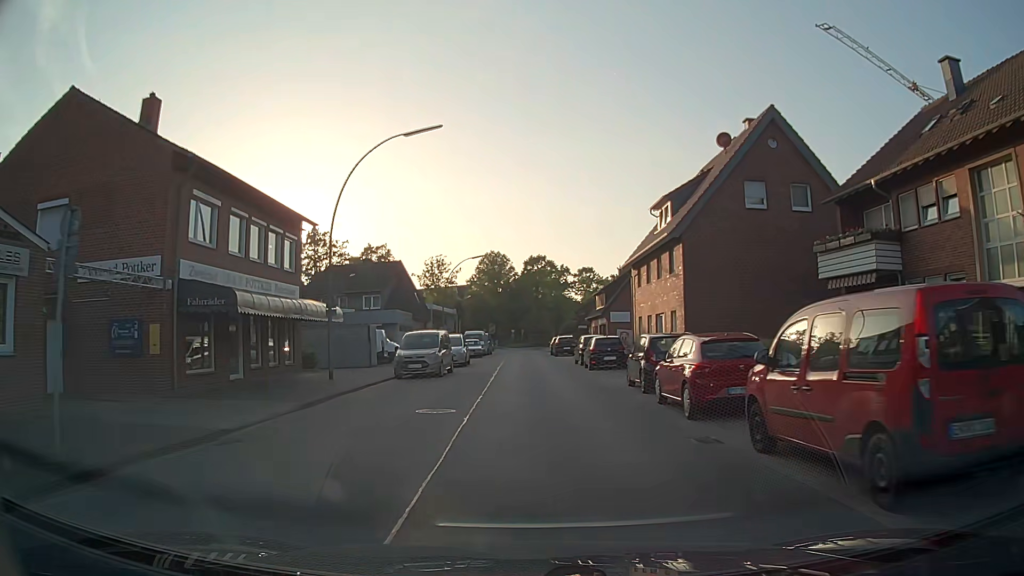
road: residential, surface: asphalt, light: Day
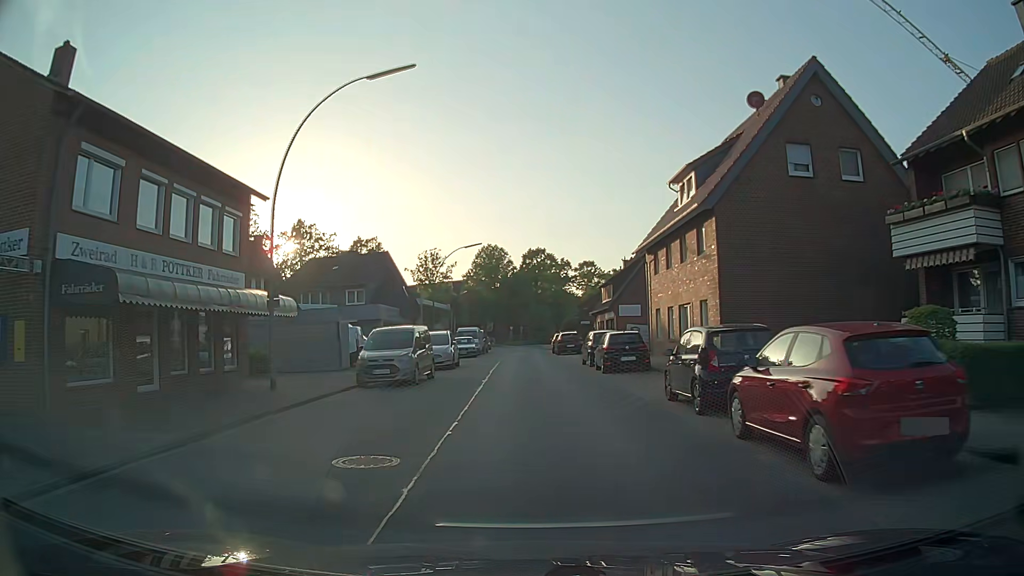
(0.0, +5.6) m; 0°
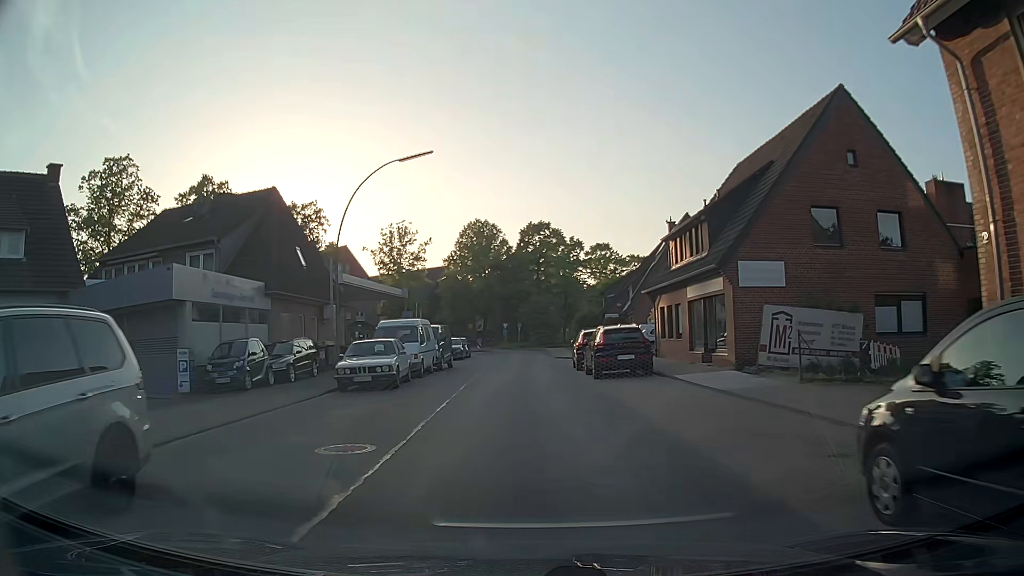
(+0.1, +28.0) m; -1°
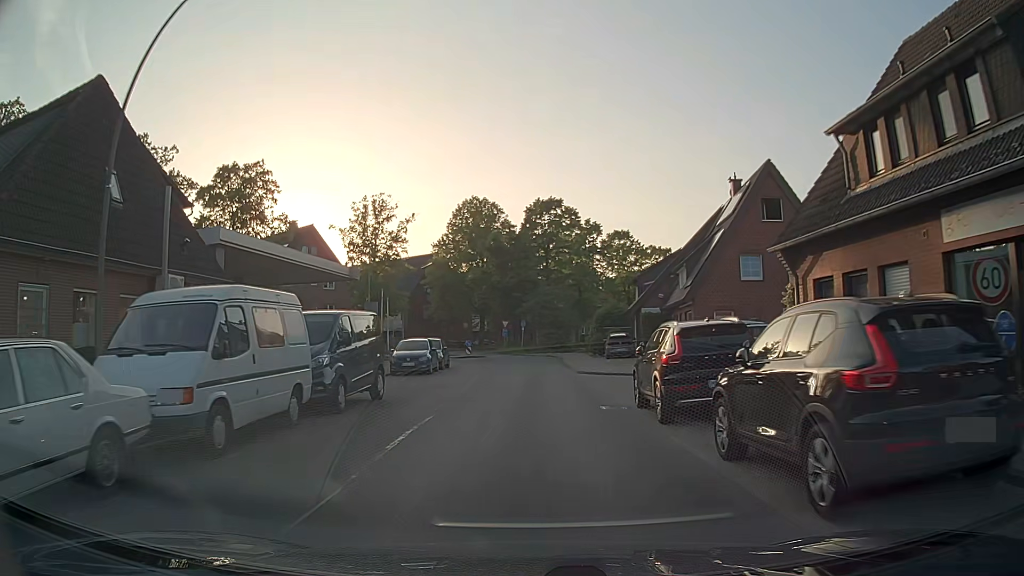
(0.0, +16.7) m; 0°
(0, +10) (0, +20) (0, +30) (0, +40) (-1, +50) (-5, +59) (-5, +69) (-1, +78) (+4, +87) (+9, +96) m
